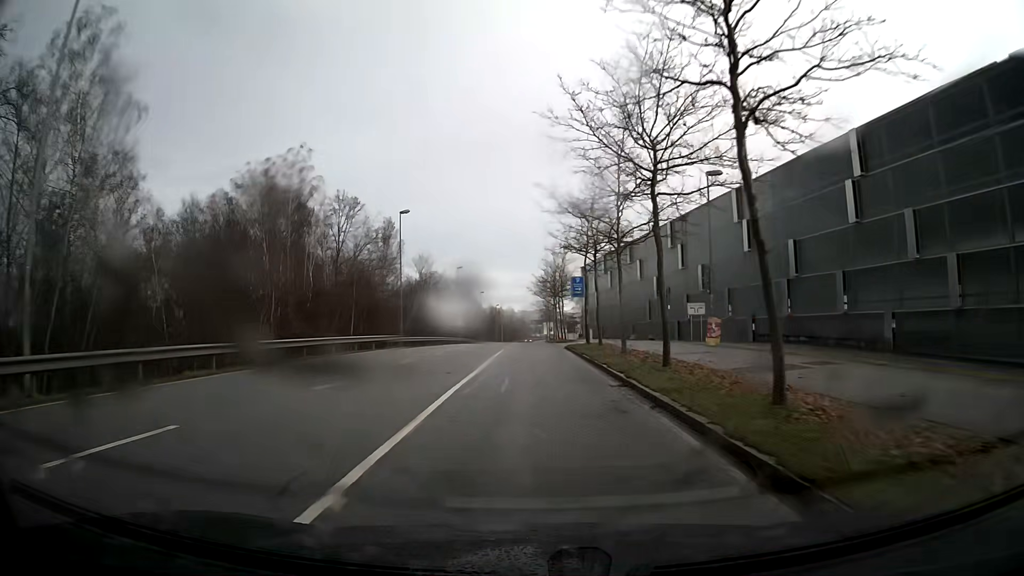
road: secondary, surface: asphalt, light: Day
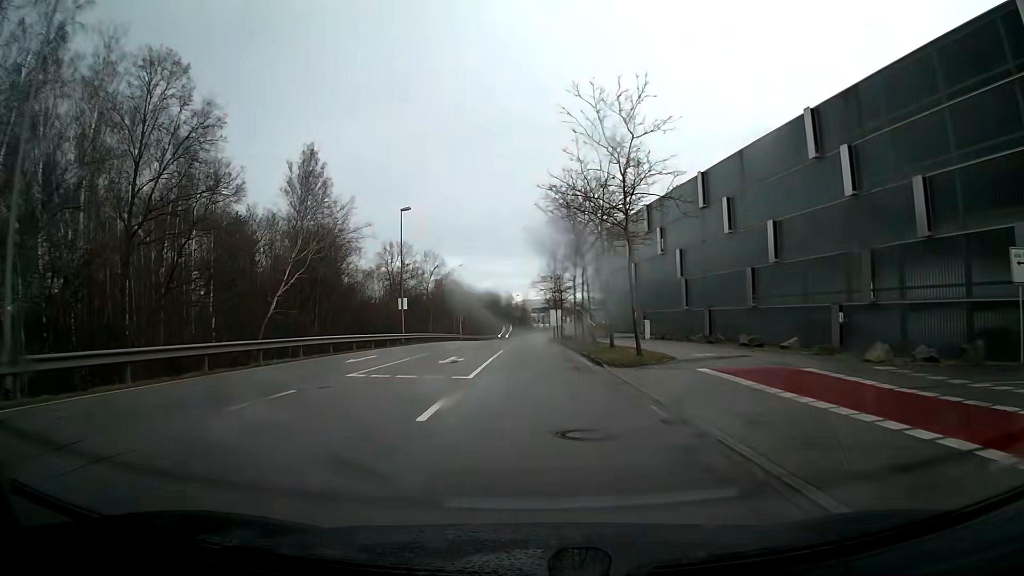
(-0.2, +40.8) m; 0°
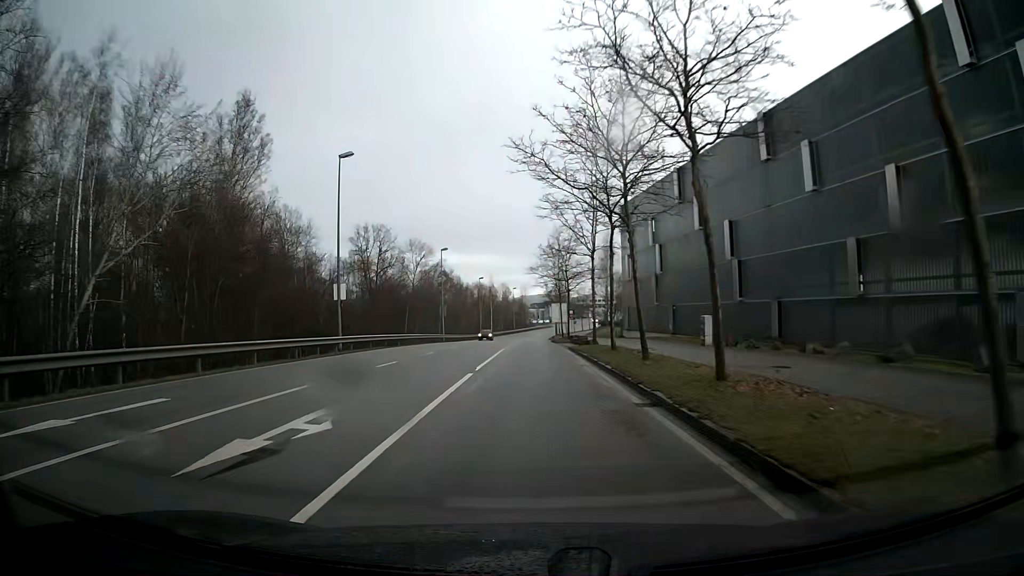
(0.0, +16.4) m; 0°
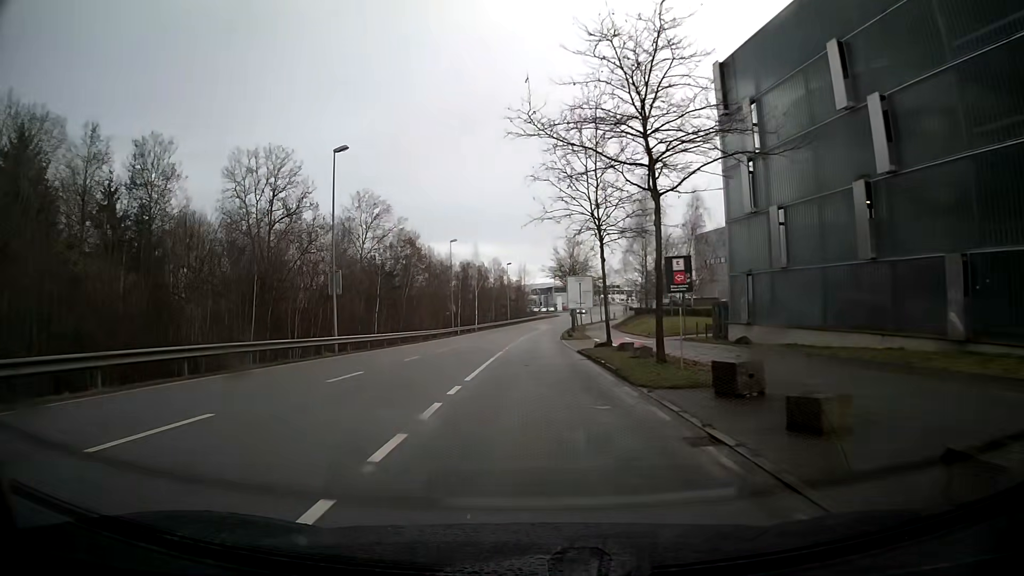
(-0.2, +41.1) m; 0°
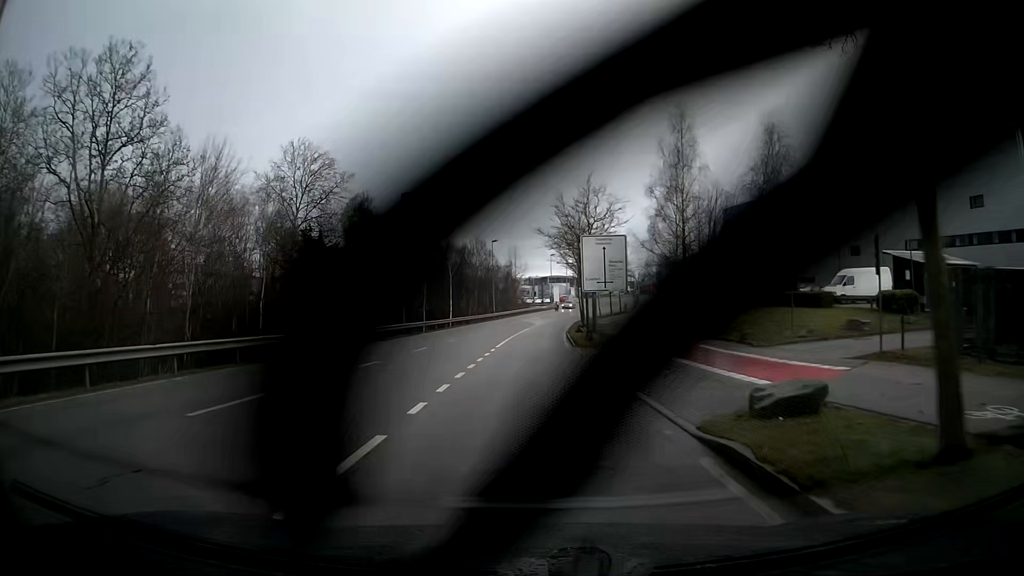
(+0.1, +24.2) m; +1°
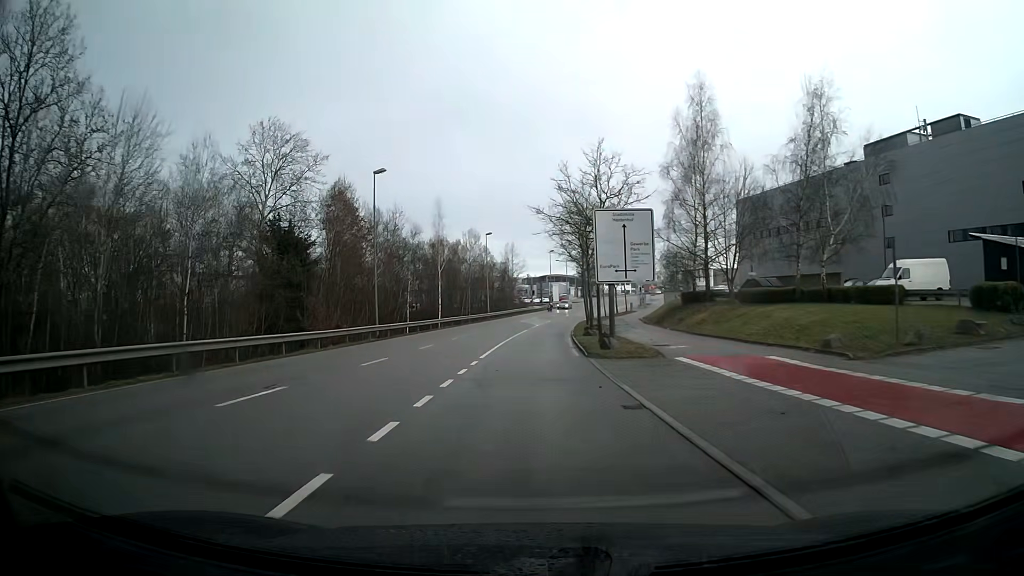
(0.0, +8.0) m; 0°
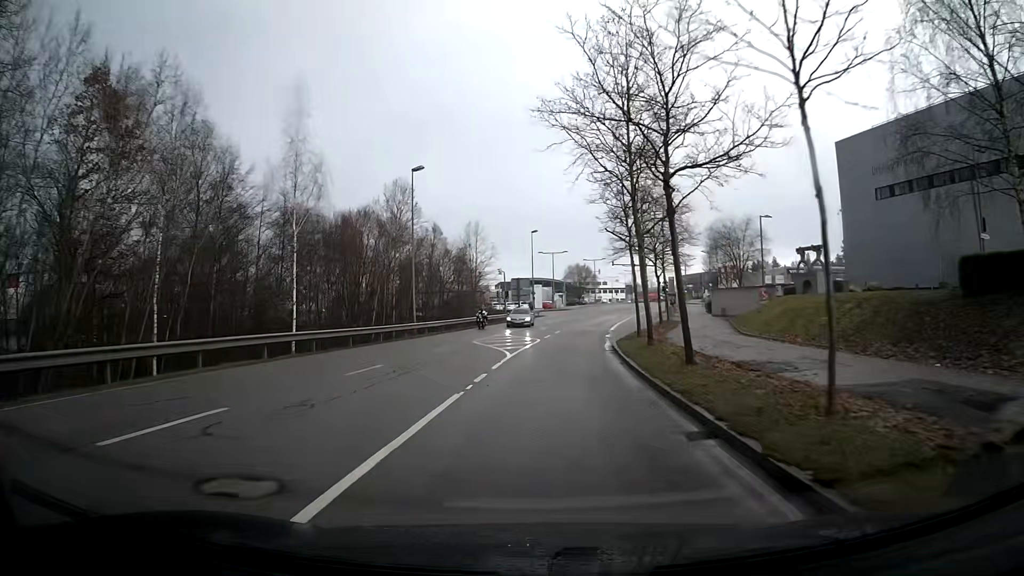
(+0.5, +39.6) m; +3°
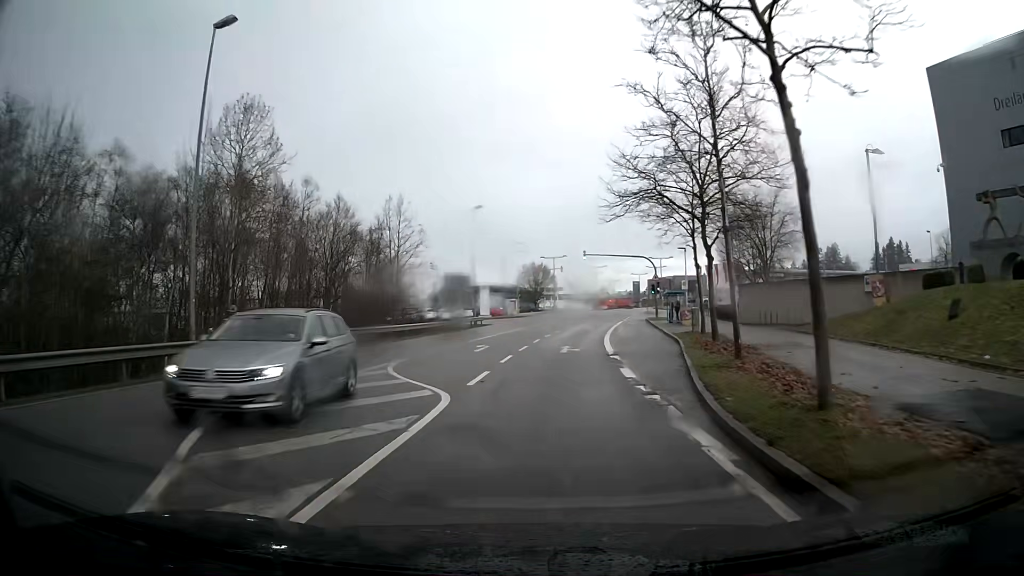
(+0.7, +22.9) m; +4°
(0, +10) (+1, +20) (+1, +30) (+2, +40) (+4, +50) (+5, +60) (+7, +69) (+9, +79) (+12, +89) (+14, +99) m
